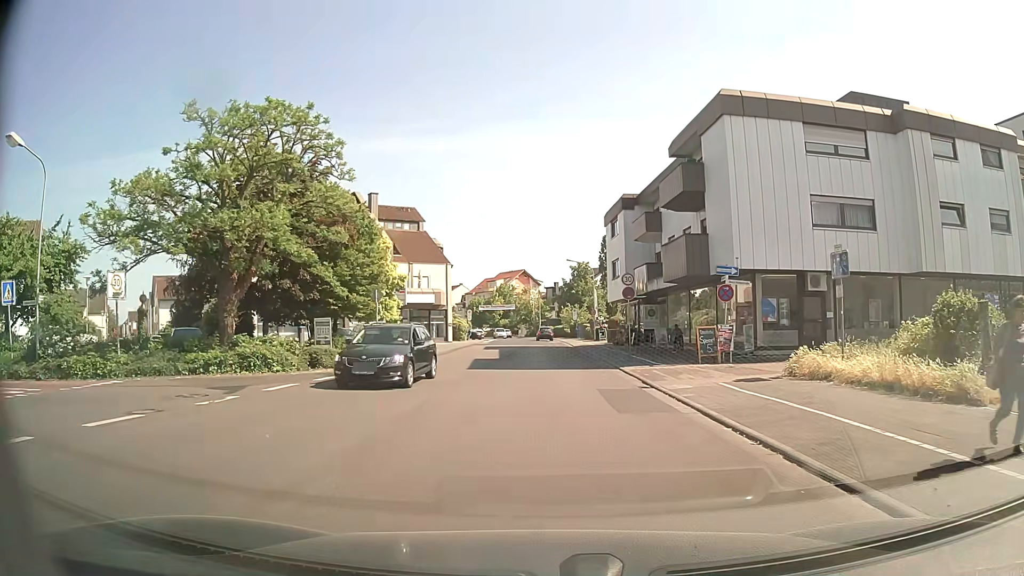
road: tertiary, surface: asphalt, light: Day
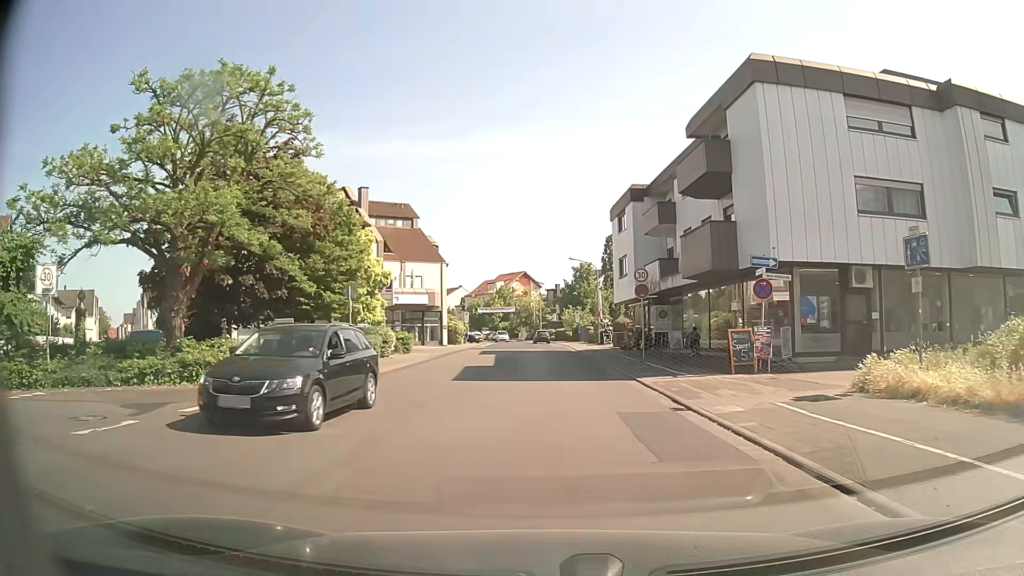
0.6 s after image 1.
(0.0, +3.9) m; -1°
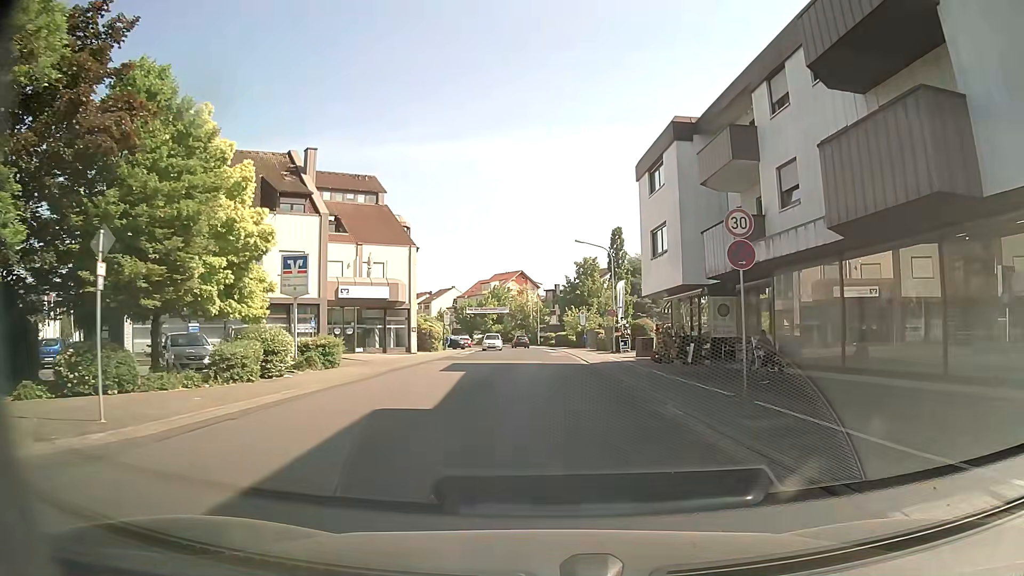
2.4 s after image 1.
(0.0, +14.1) m; 0°
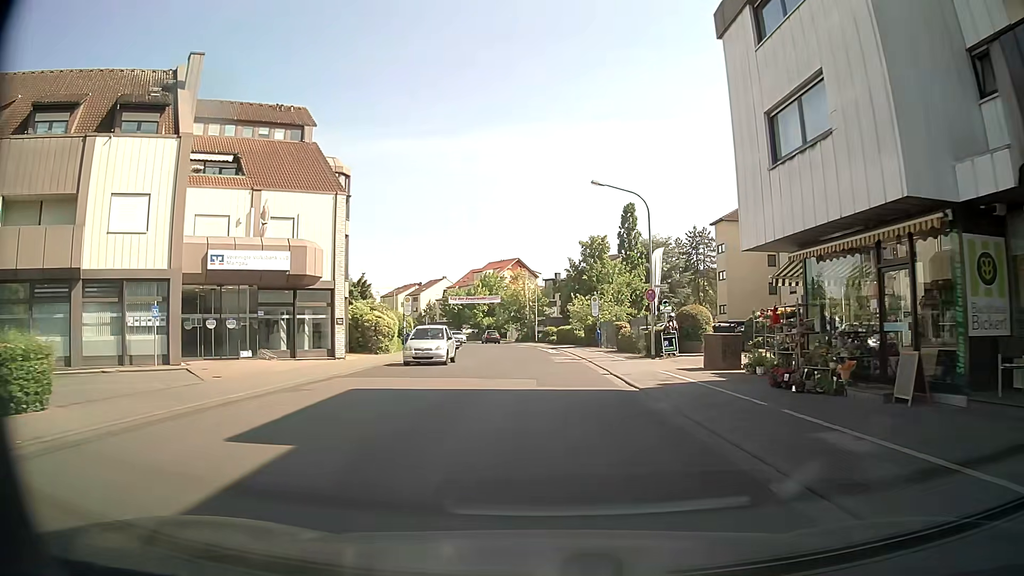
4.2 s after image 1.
(-0.1, +17.0) m; -1°
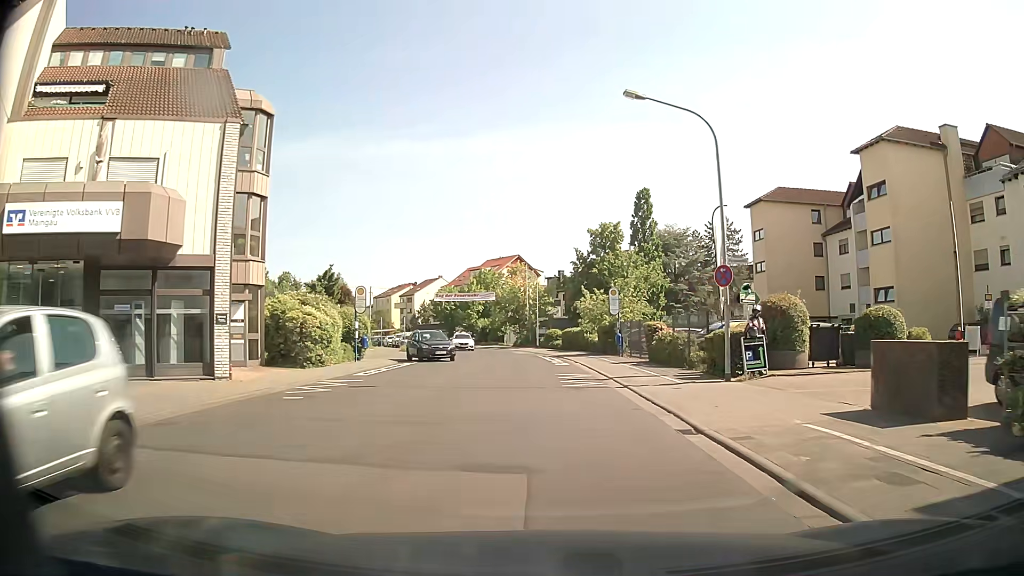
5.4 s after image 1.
(0.0, +11.7) m; +1°
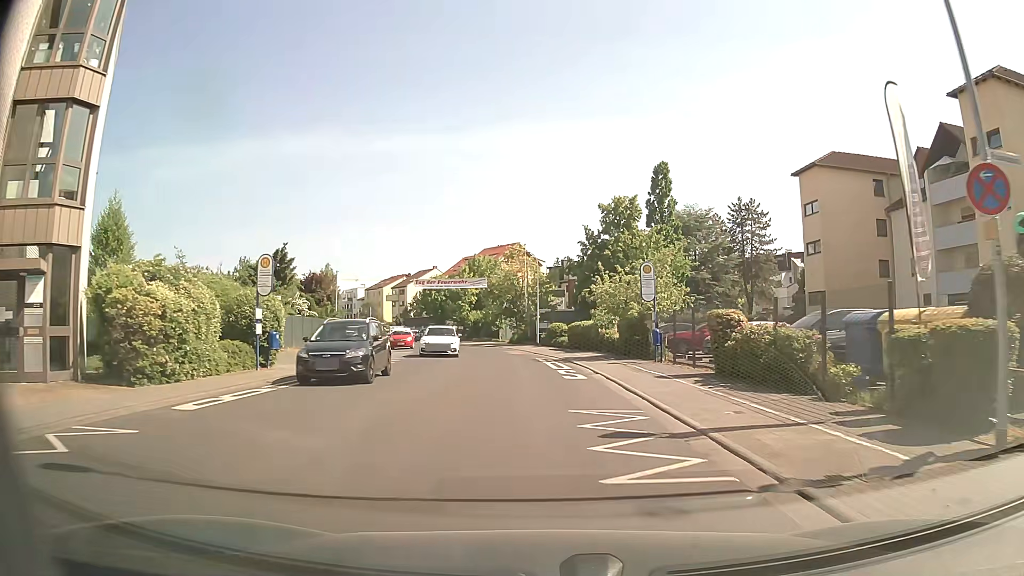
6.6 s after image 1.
(-0.2, +11.4) m; 0°
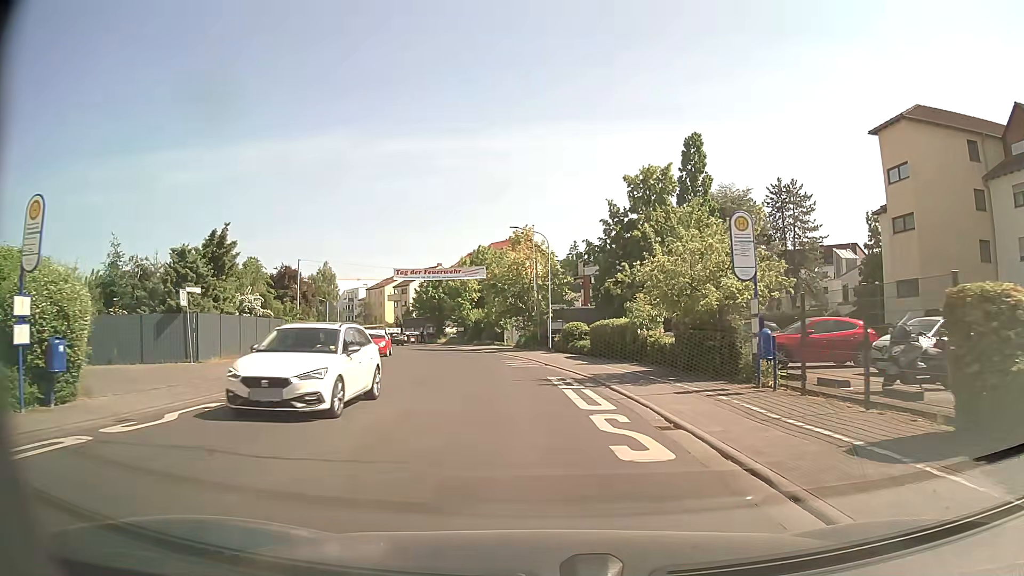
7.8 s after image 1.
(0.0, +11.2) m; -1°
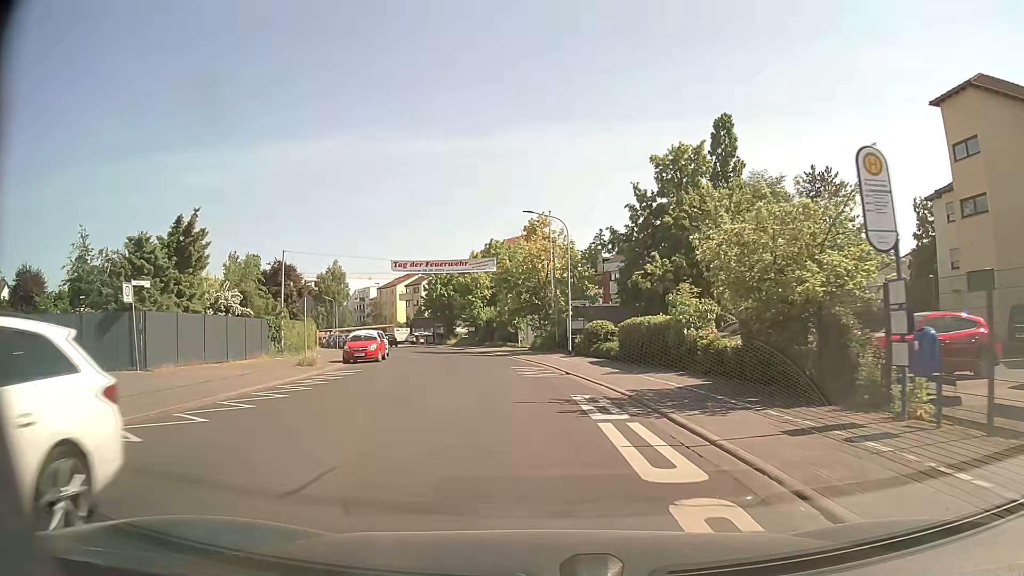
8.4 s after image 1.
(-0.1, +5.5) m; -2°
